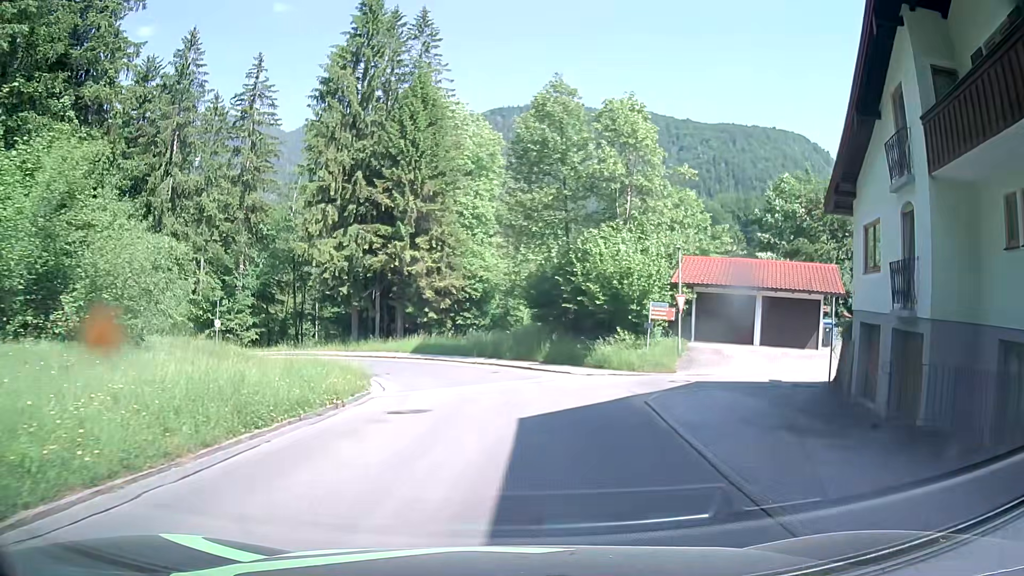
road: tertiary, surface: asphalt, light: Day
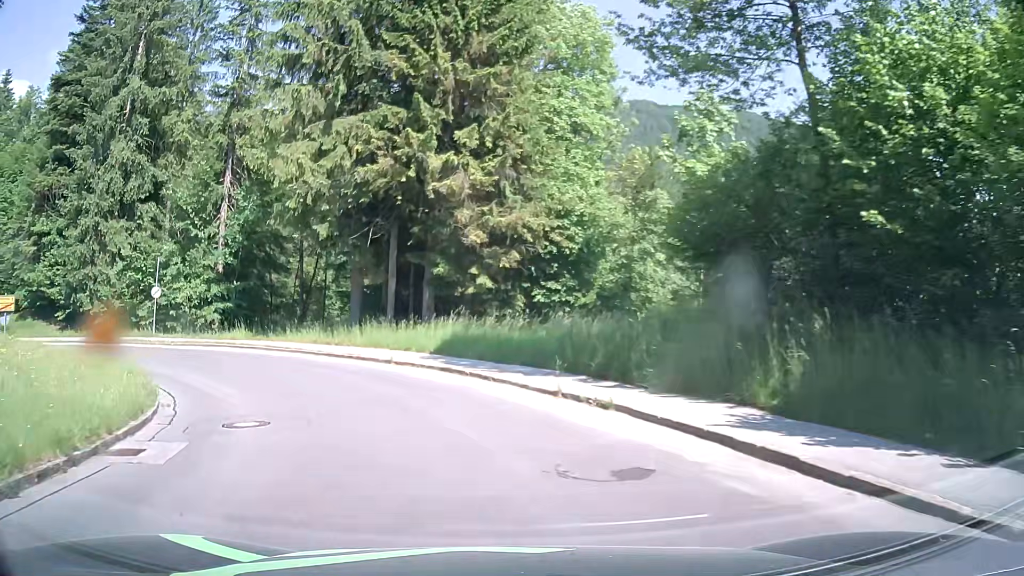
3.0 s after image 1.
(-0.3, +23.7) m; -7°
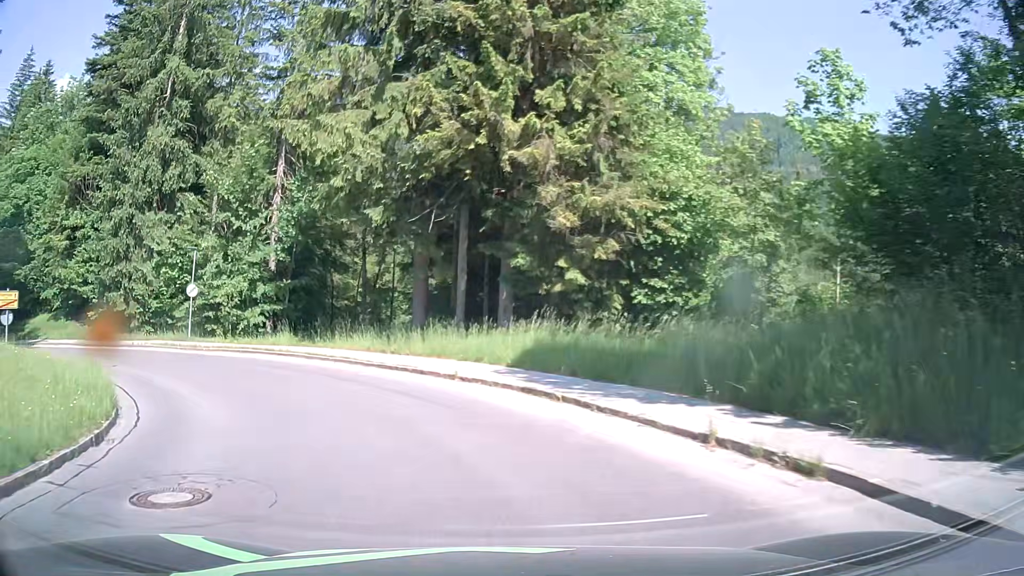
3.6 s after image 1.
(-0.3, +4.9) m; -7°
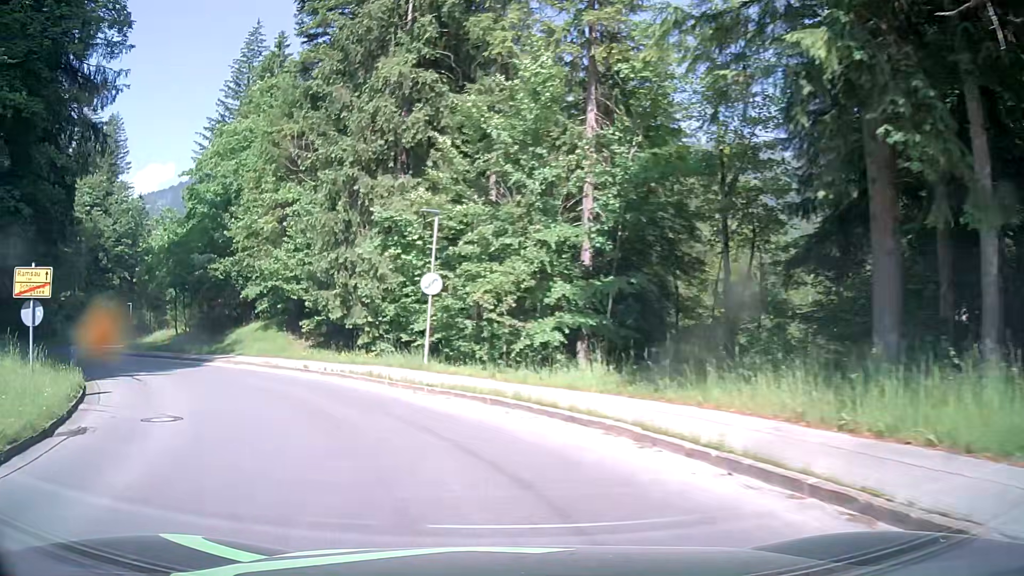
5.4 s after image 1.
(-3.4, +14.4) m; -28°
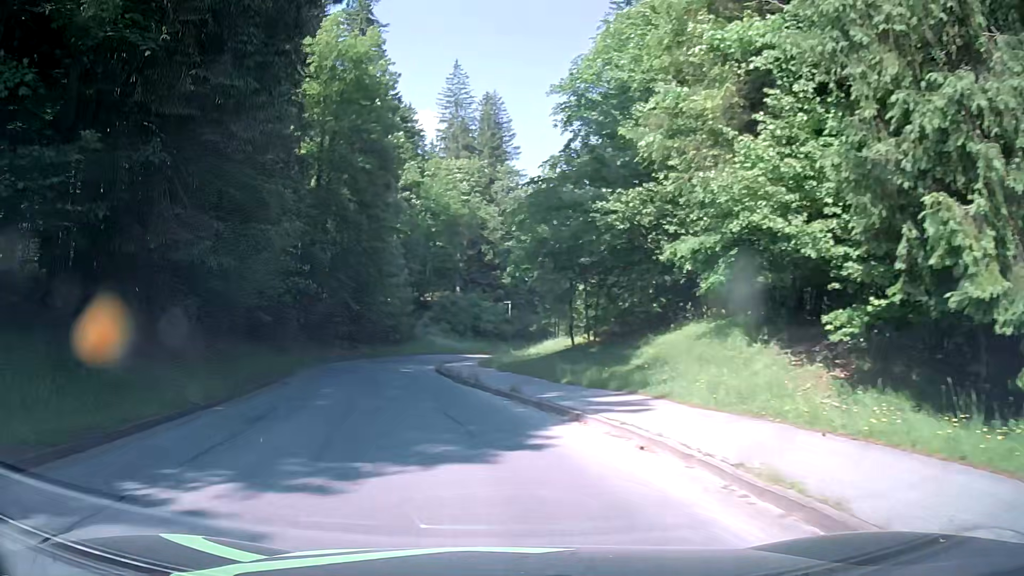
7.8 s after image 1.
(-6.6, +18.5) m; -37°
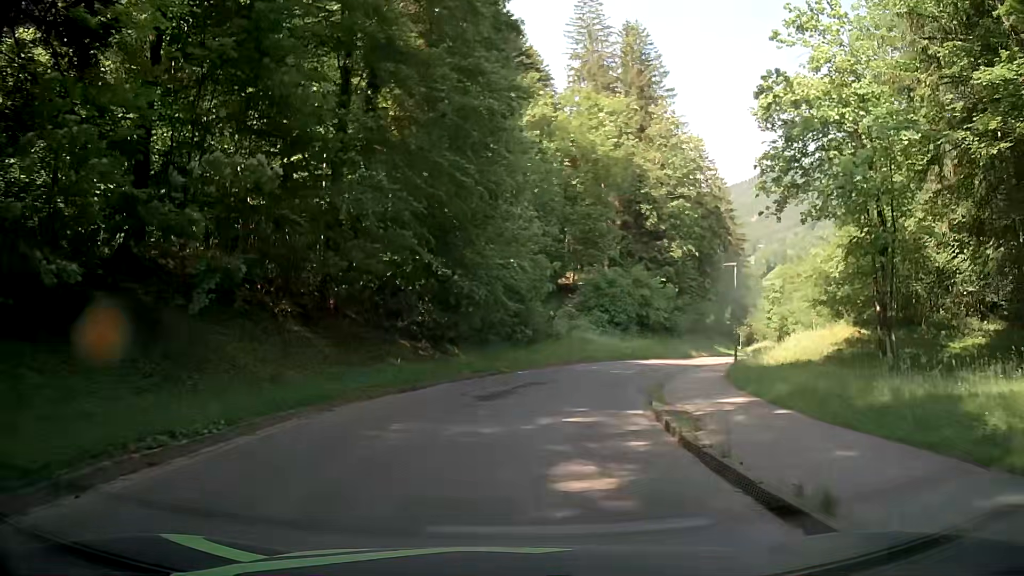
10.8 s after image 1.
(-3.7, +25.3) m; -10°
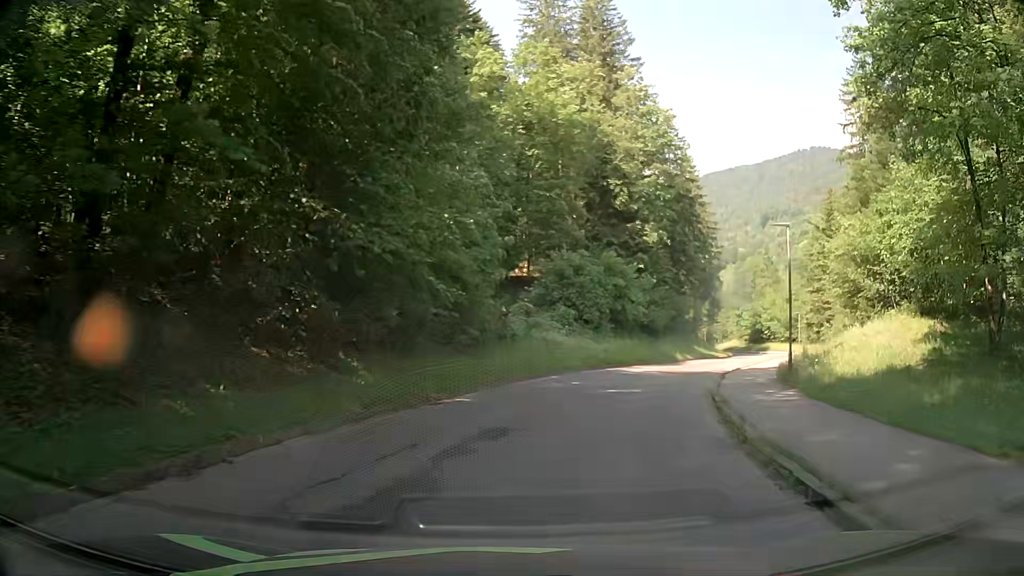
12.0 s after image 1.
(0.0, +10.6) m; +4°
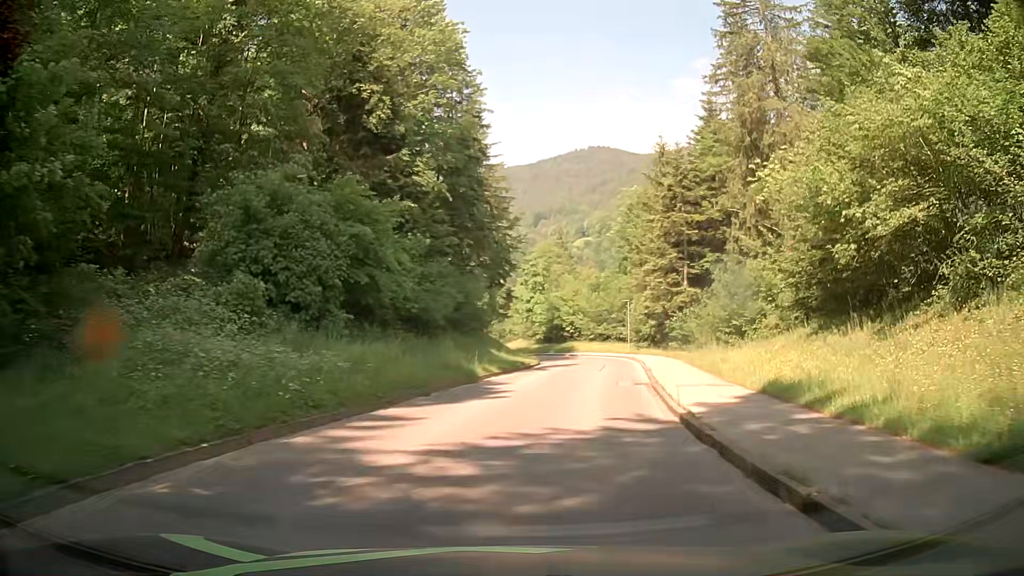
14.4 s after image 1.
(+3.2, +21.1) m; +18°
(+1, +10) (+2, +20) (+4, +30) (+6, +39) (+7, +49) (+7, +59) (+6, +69) (+4, +79) (+1, +89) (-2, +98) m
